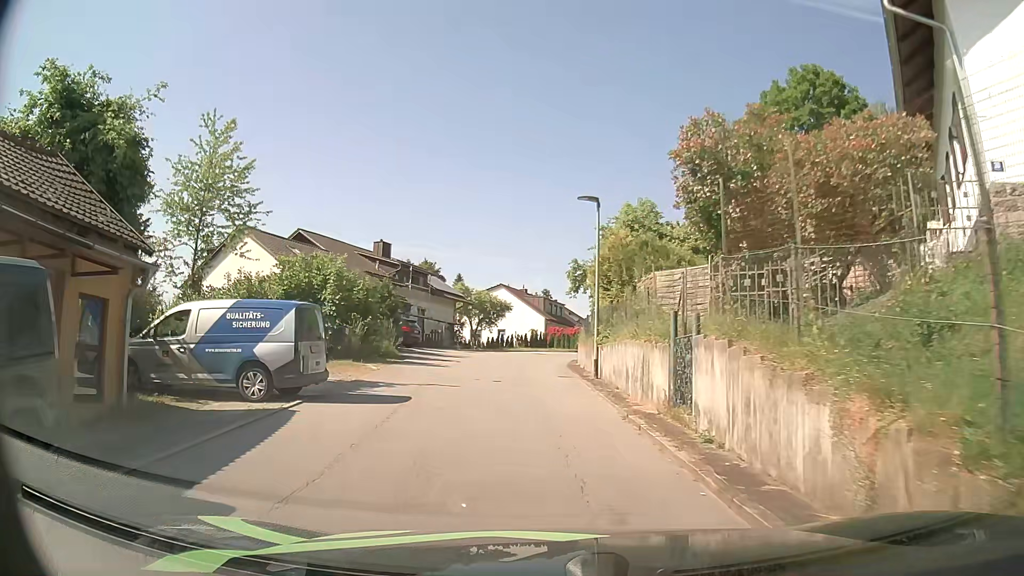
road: residential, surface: asphalt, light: Day
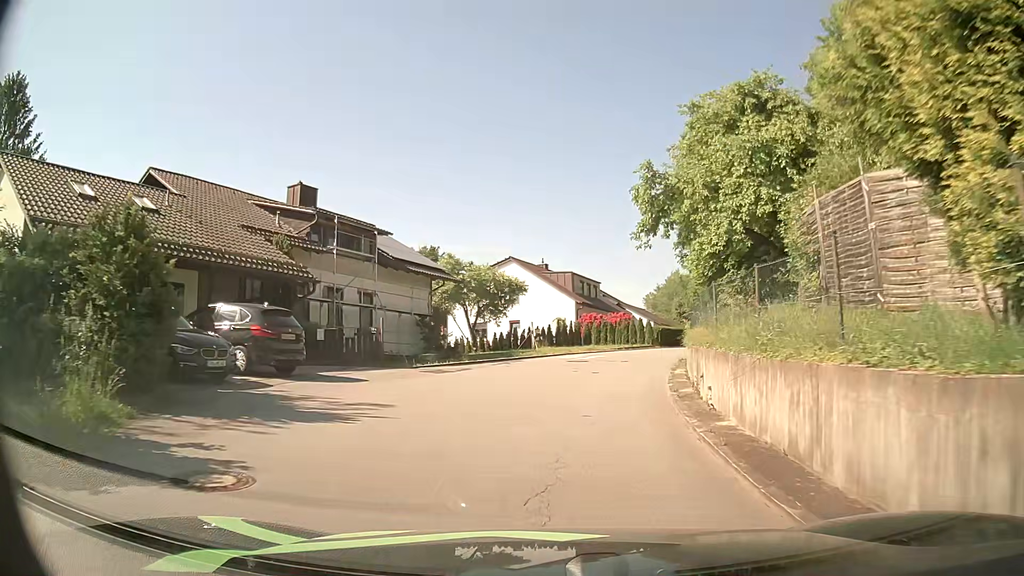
(-1.3, +21.2) m; -3°
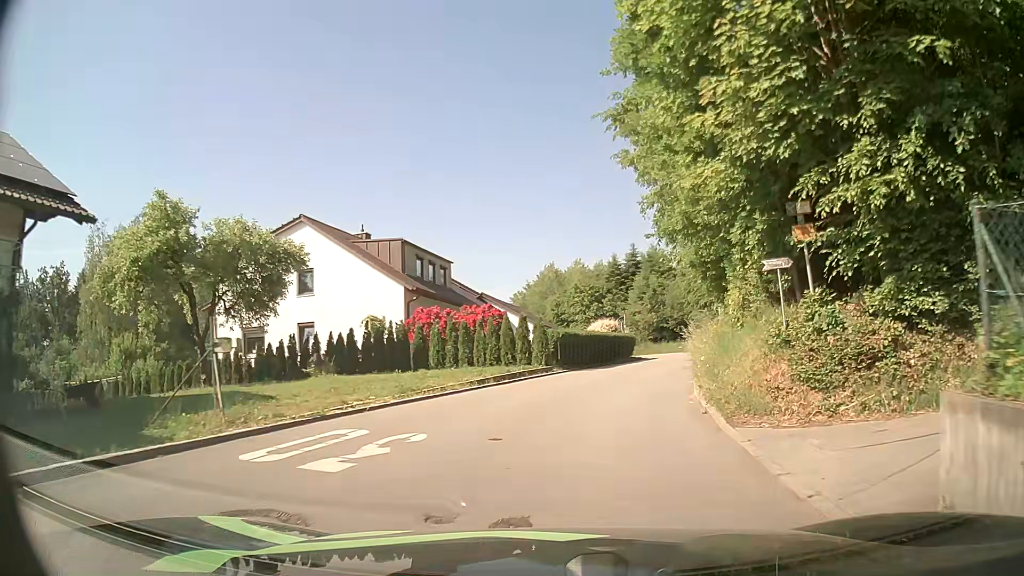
(+1.7, +21.5) m; +11°
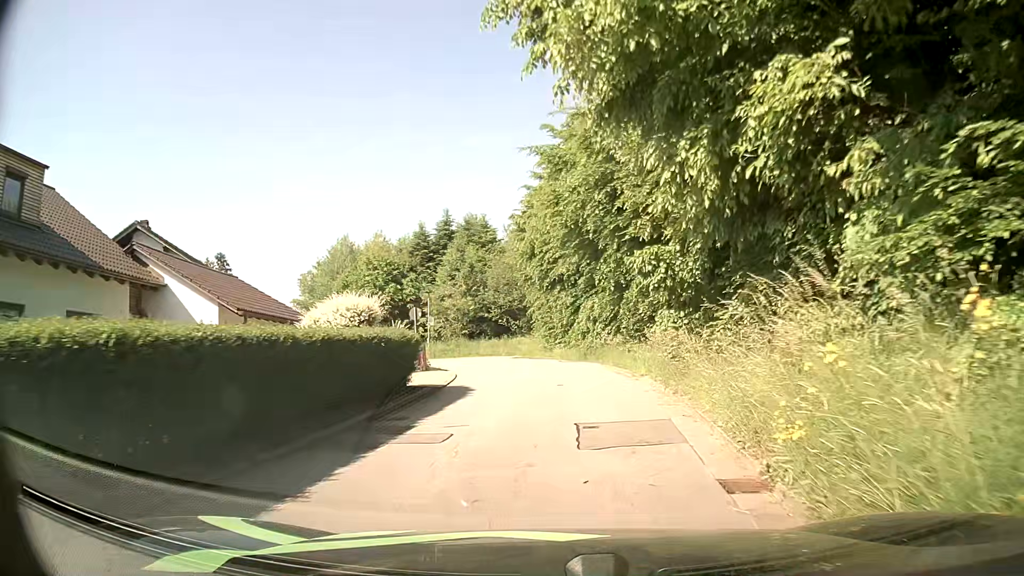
(+3.0, +21.8) m; +16°
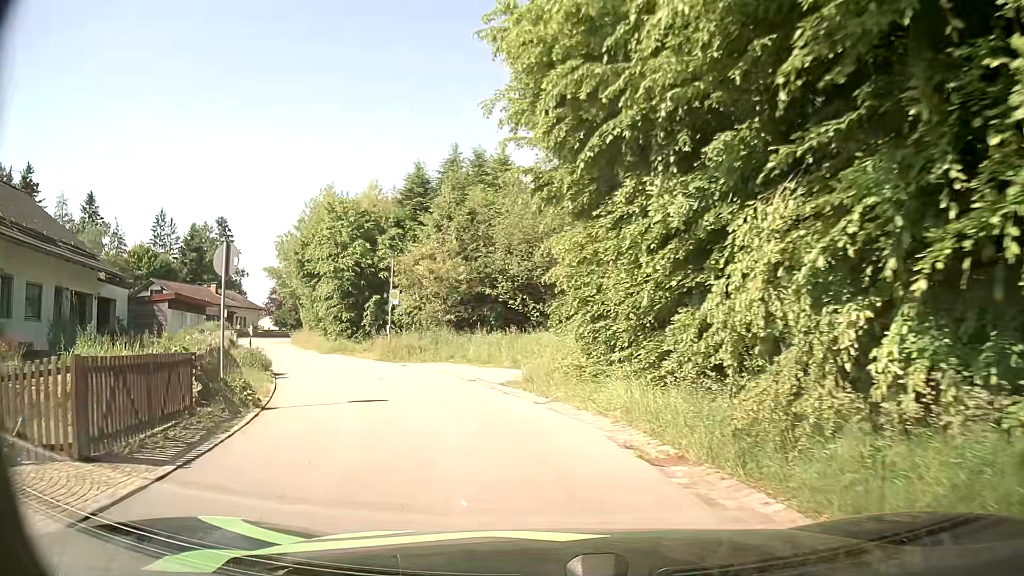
(+0.3, +21.7) m; -3°
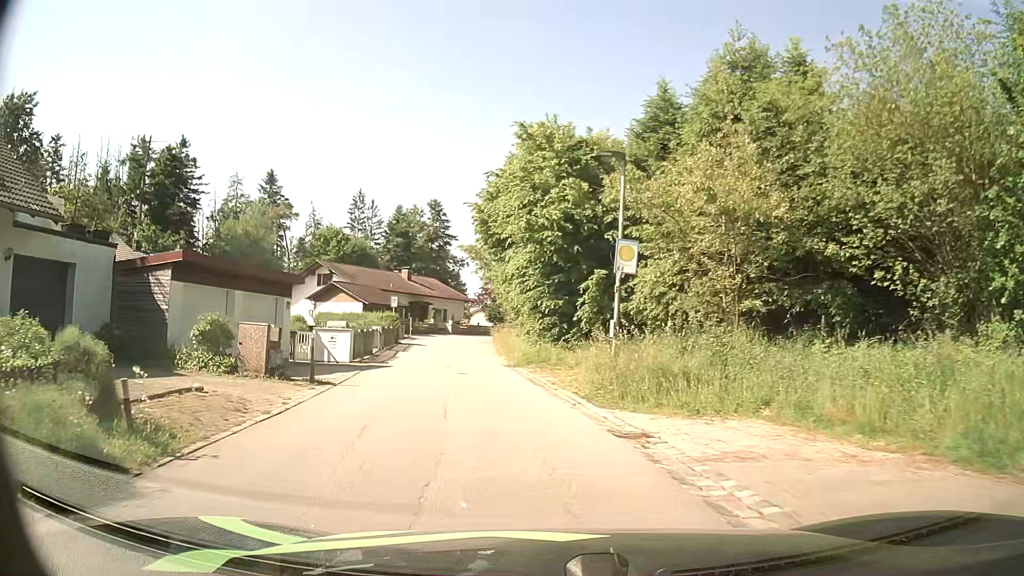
(-2.9, +16.9) m; -21°
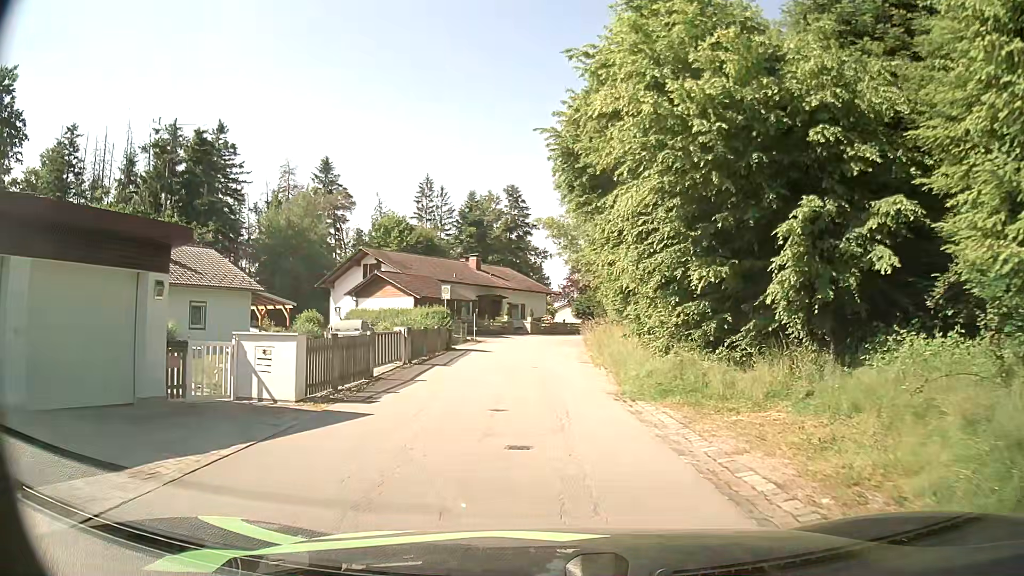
(-1.0, +12.5) m; -8°
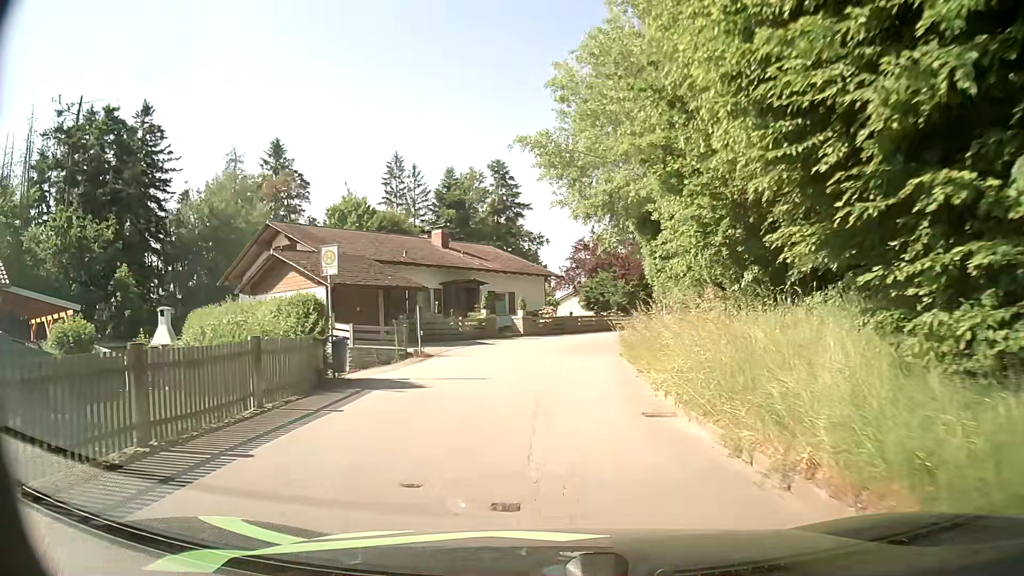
(0.0, +17.8) m; 0°
(0, +10) (+1, +20) (+2, +30) (+6, +39) (+11, +48) (+18, +55) (+25, +62) (+33, +68) (+40, +75) (+48, +81) m
